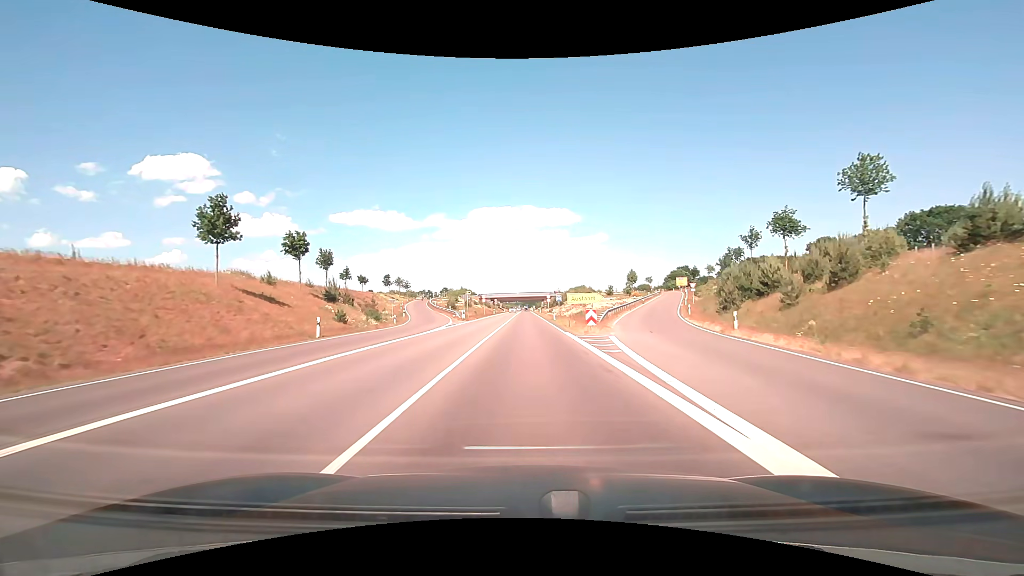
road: trunk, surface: asphalt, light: Day
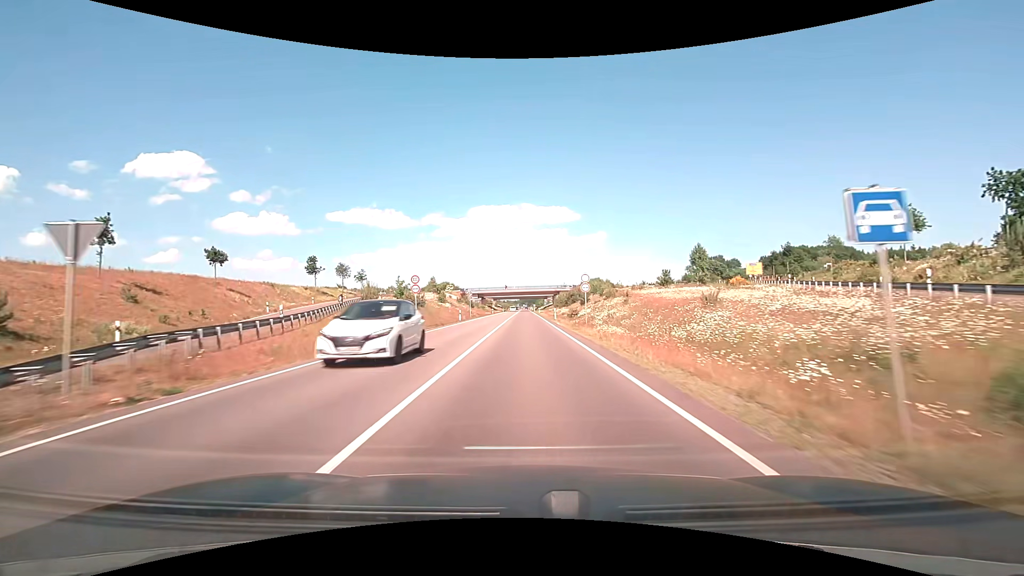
(0.0, +53.2) m; 0°
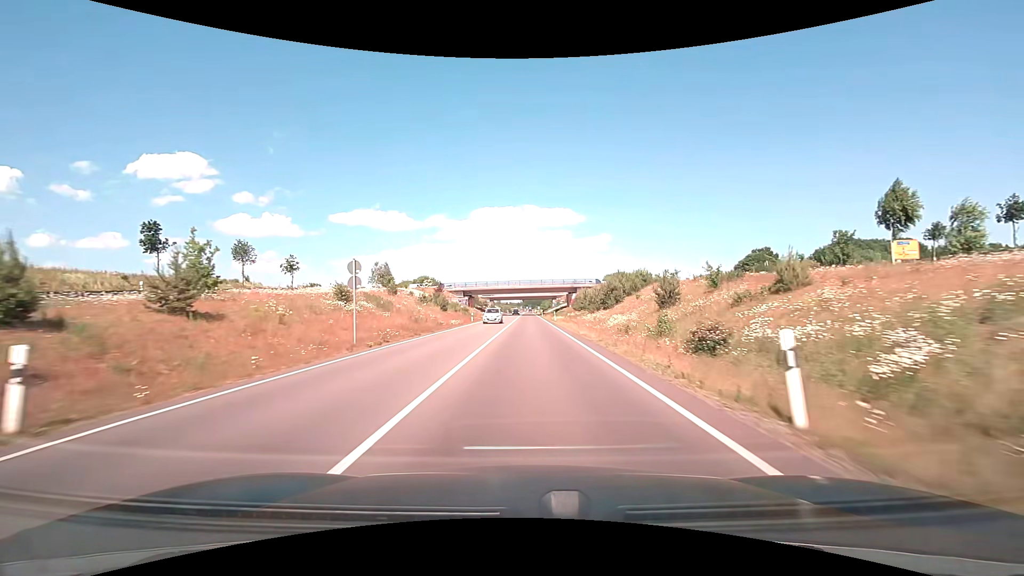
(-0.2, +44.1) m; 0°
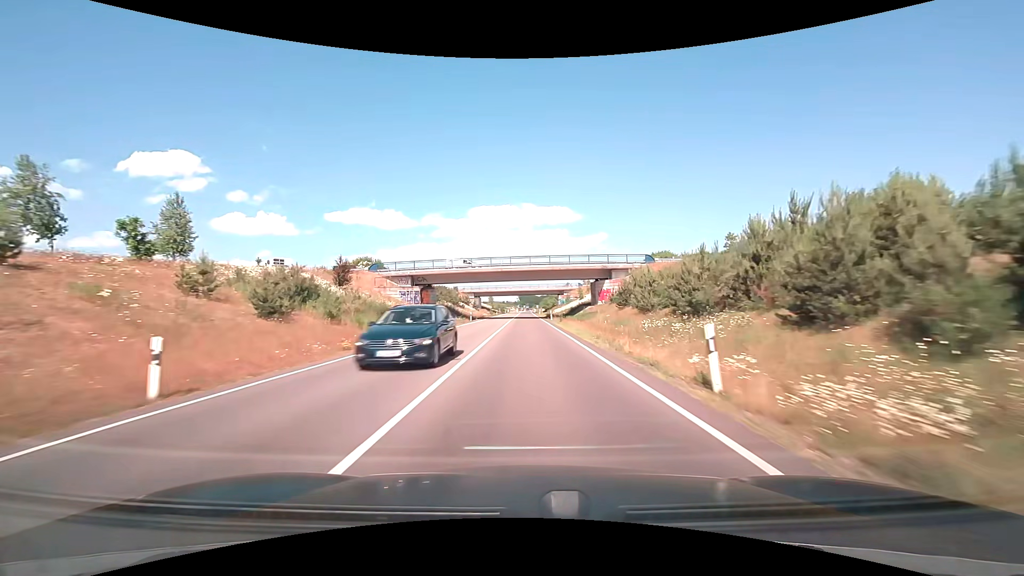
(+0.2, +48.9) m; 0°
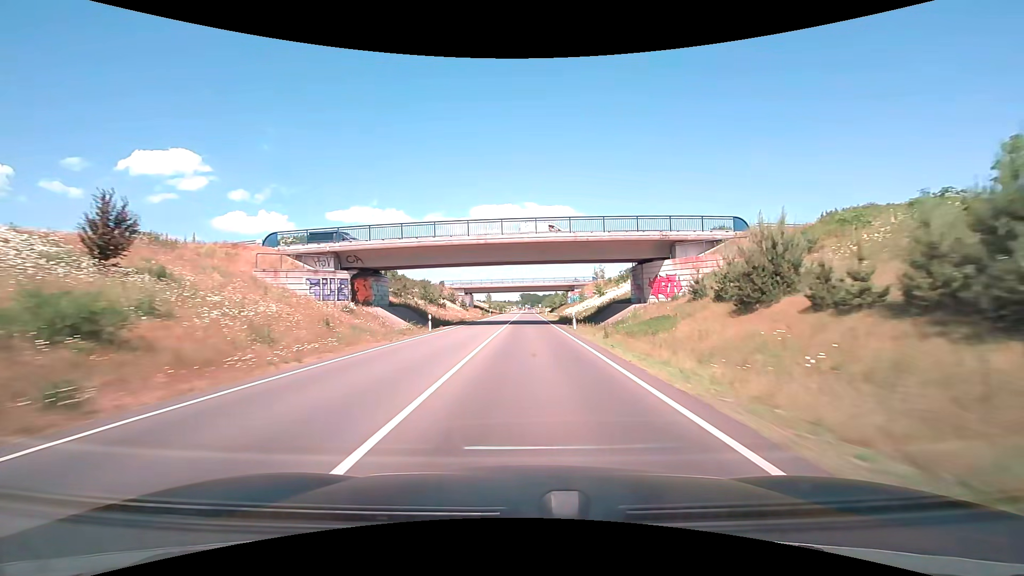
(-0.1, +26.2) m; 0°
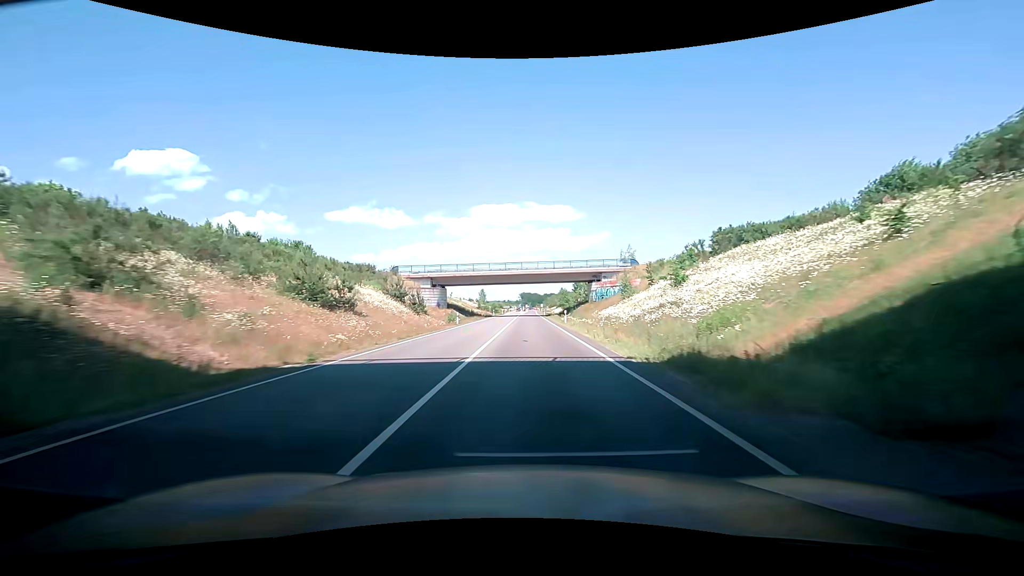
(0.0, +41.2) m; -1°
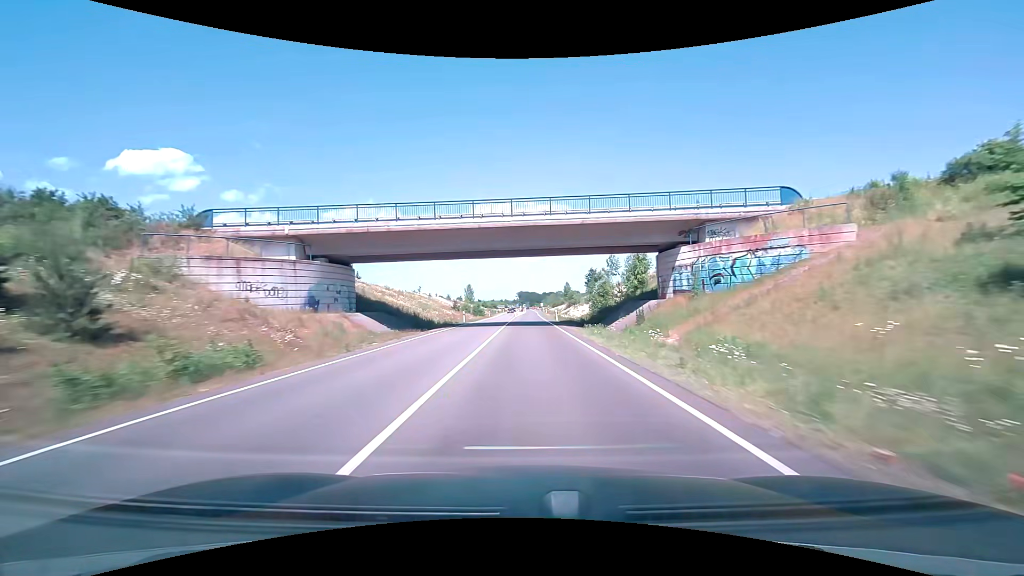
(+0.4, +43.3) m; +1°
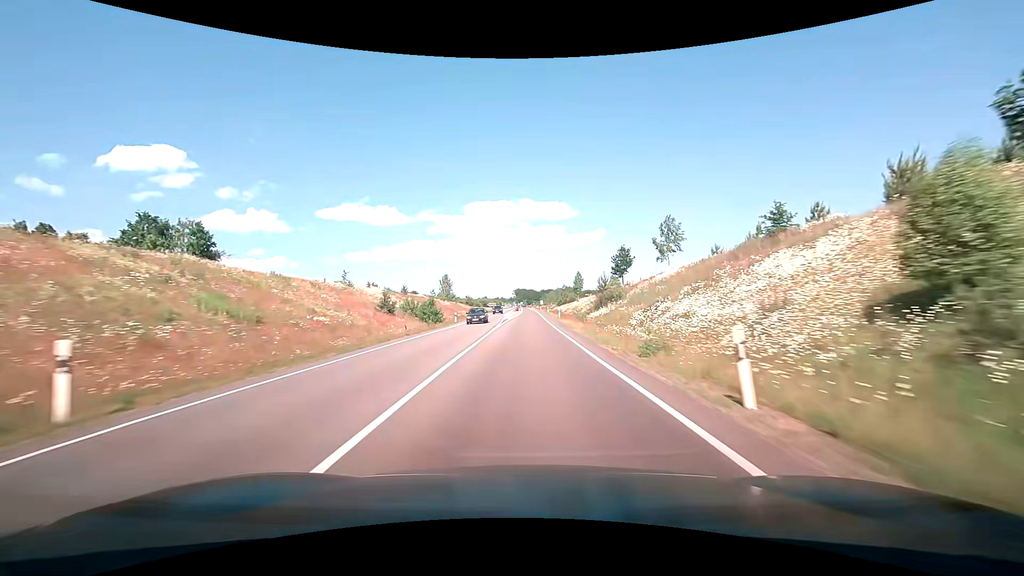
(+0.1, +44.8) m; 0°
(0, +10) (0, +20) (0, +30) (0, +40) (0, +50) (+1, +60) (+1, +70) (+1, +80) (+1, +90) (+1, +100) m
